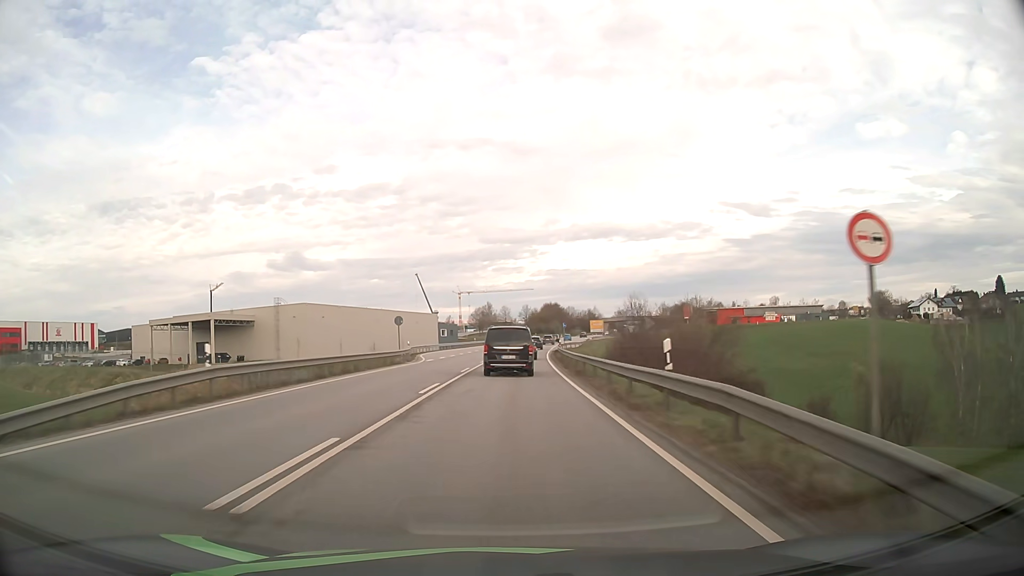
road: primary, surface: asphalt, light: Day
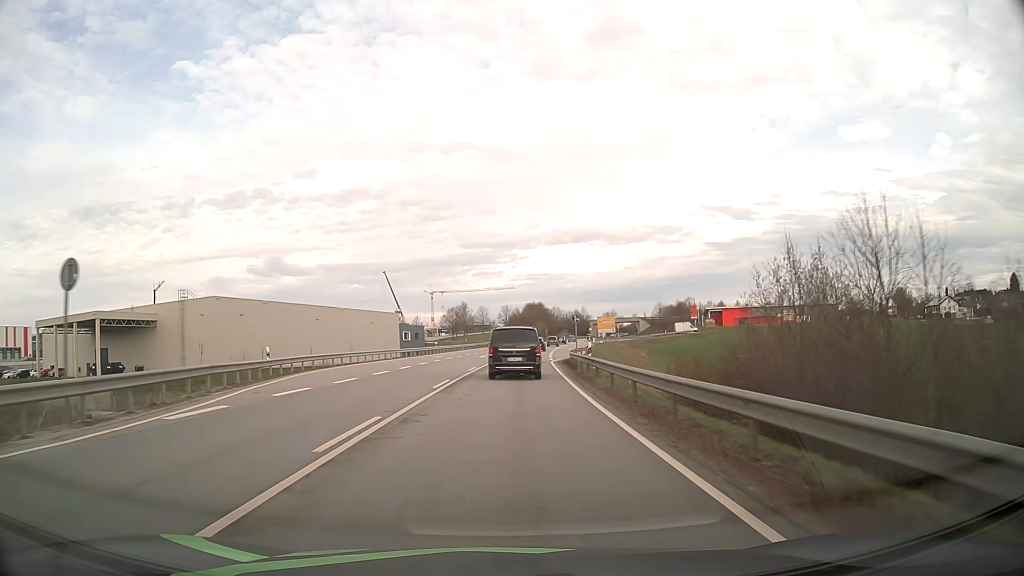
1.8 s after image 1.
(+0.4, +33.0) m; +2°
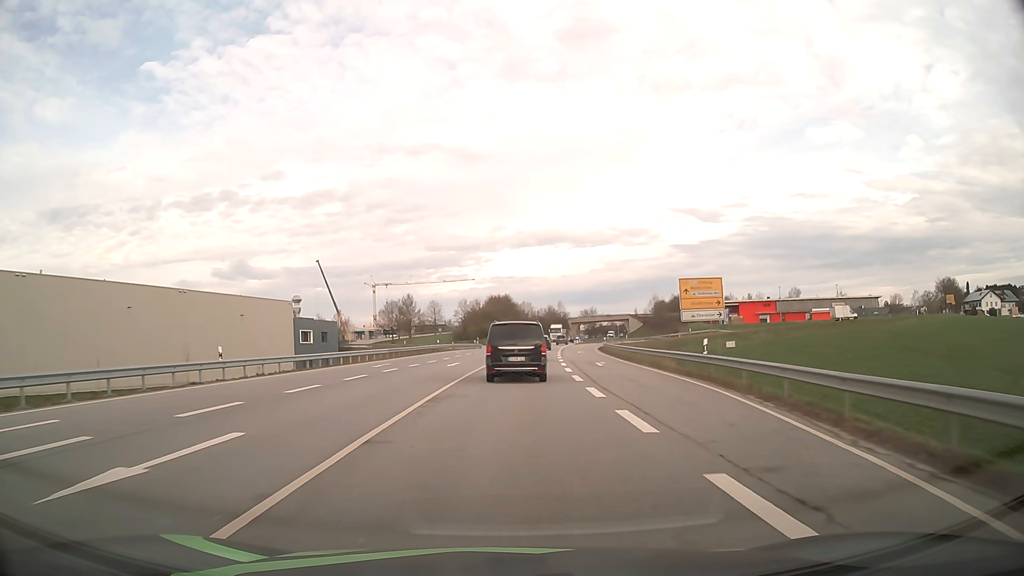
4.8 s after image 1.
(+1.4, +53.3) m; +3°
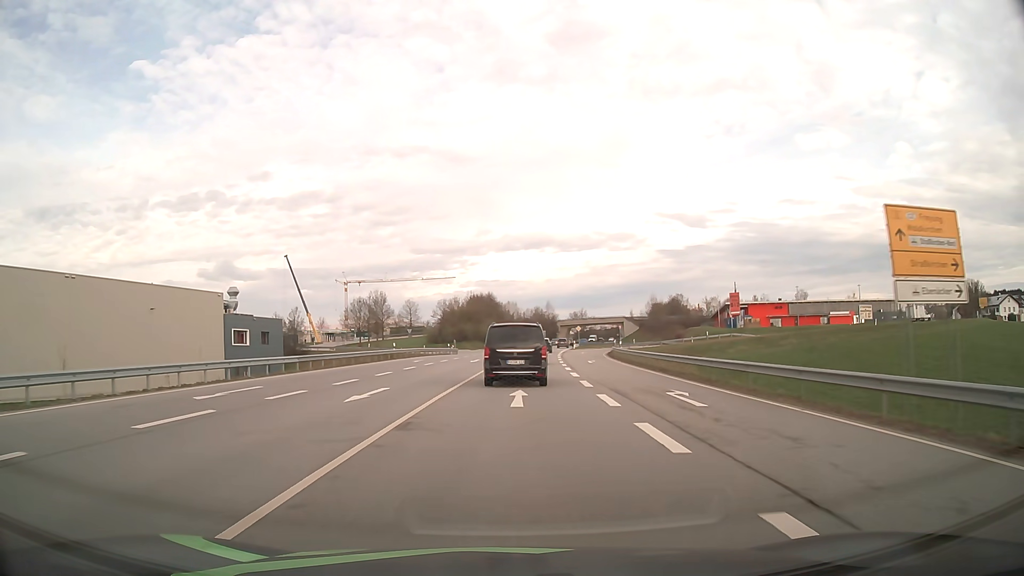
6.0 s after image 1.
(+0.2, +19.7) m; +1°
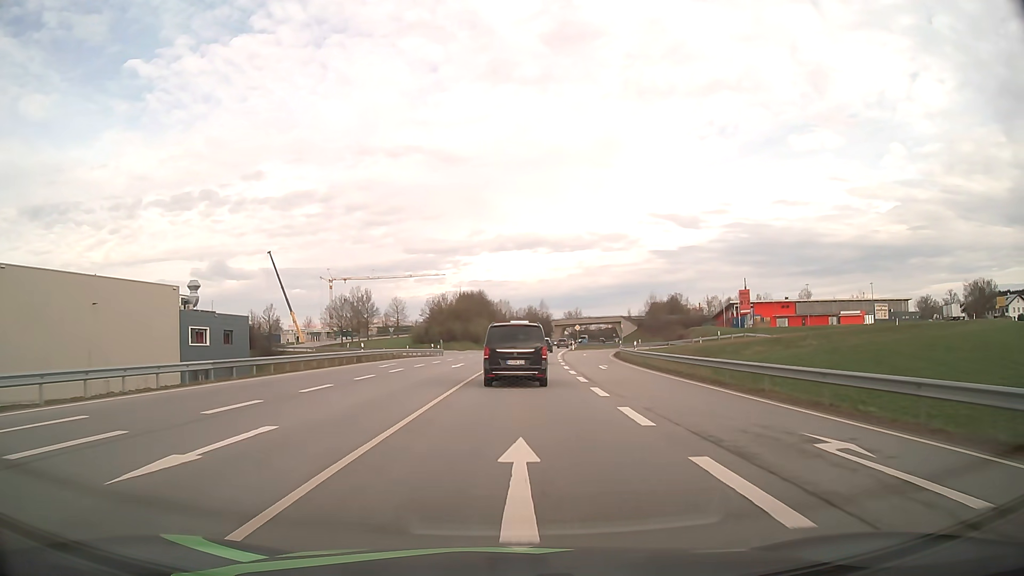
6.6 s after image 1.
(+0.1, +9.4) m; +1°
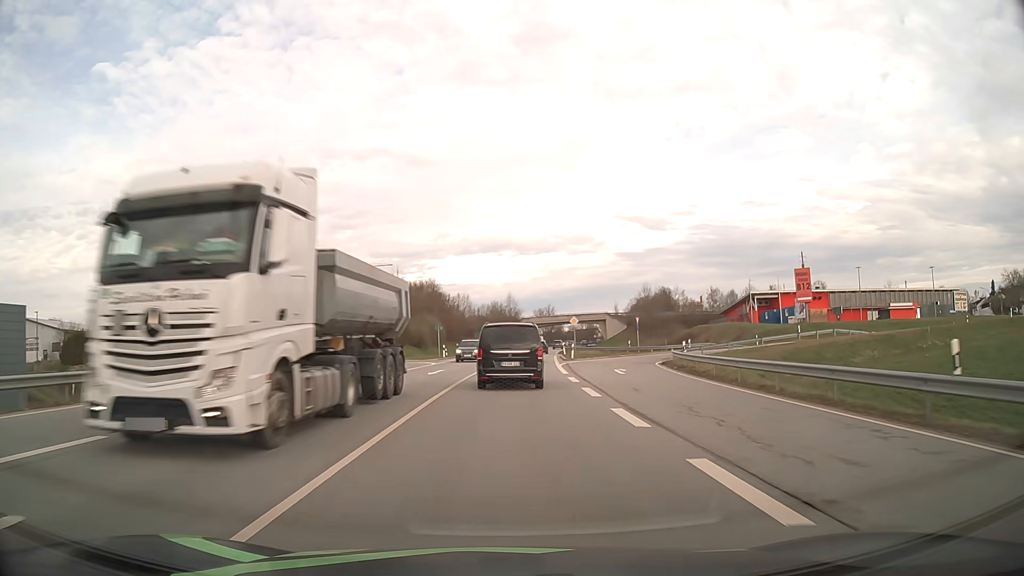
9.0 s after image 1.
(+1.0, +36.4) m; +3°
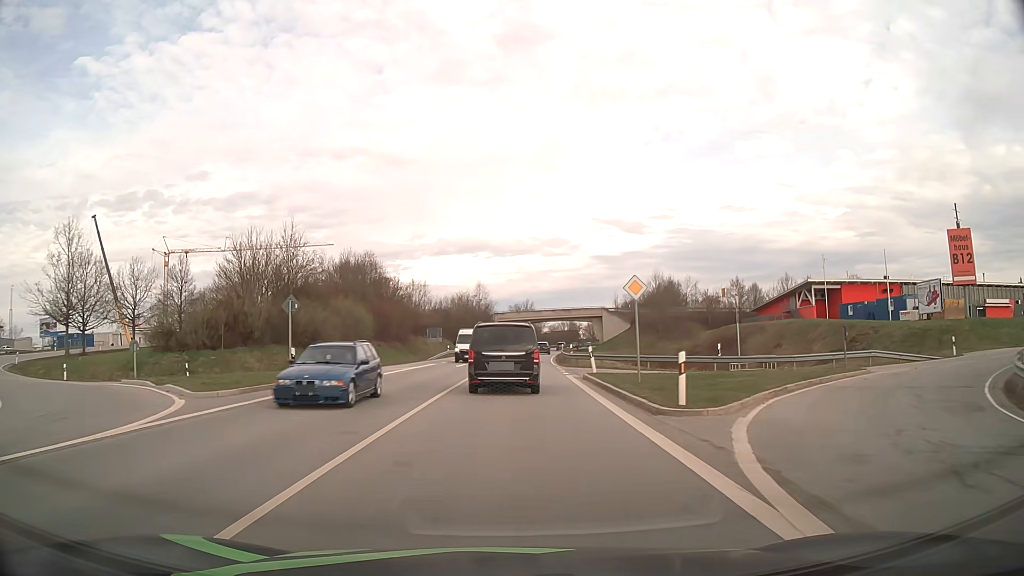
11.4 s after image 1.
(+0.7, +36.4) m; +2°
